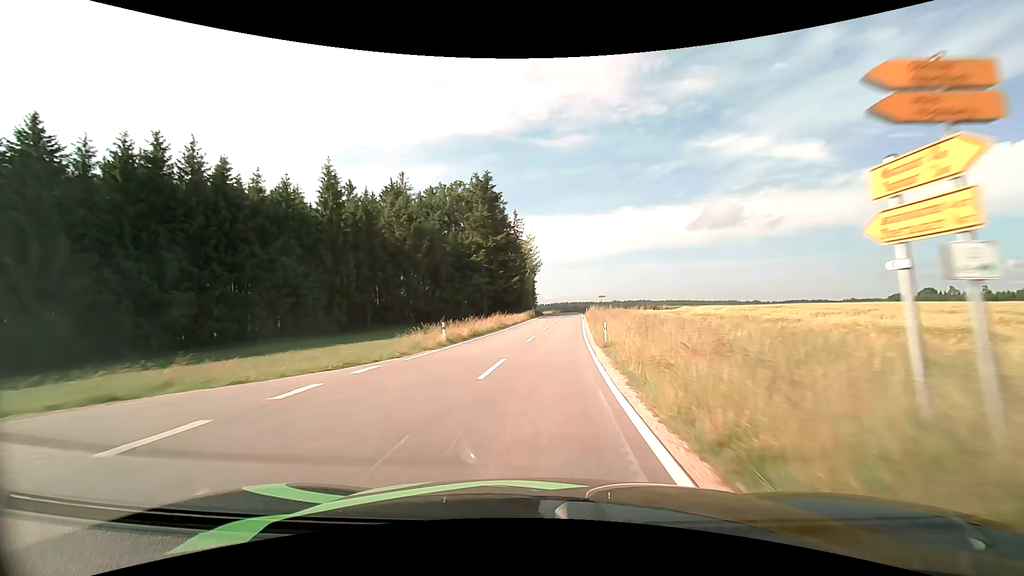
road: tertiary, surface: asphalt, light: Day
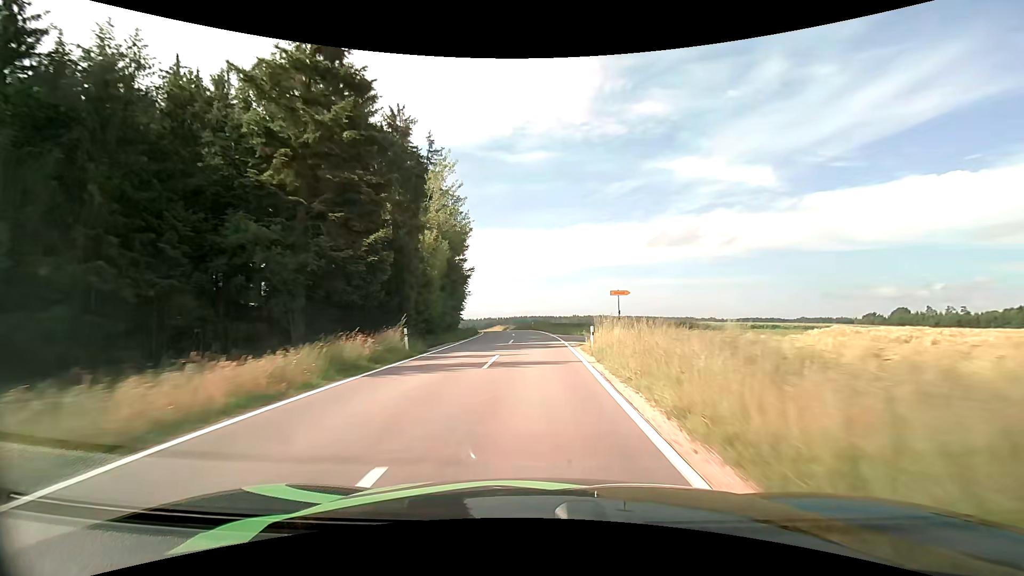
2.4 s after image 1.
(+2.7, +45.2) m; +5°
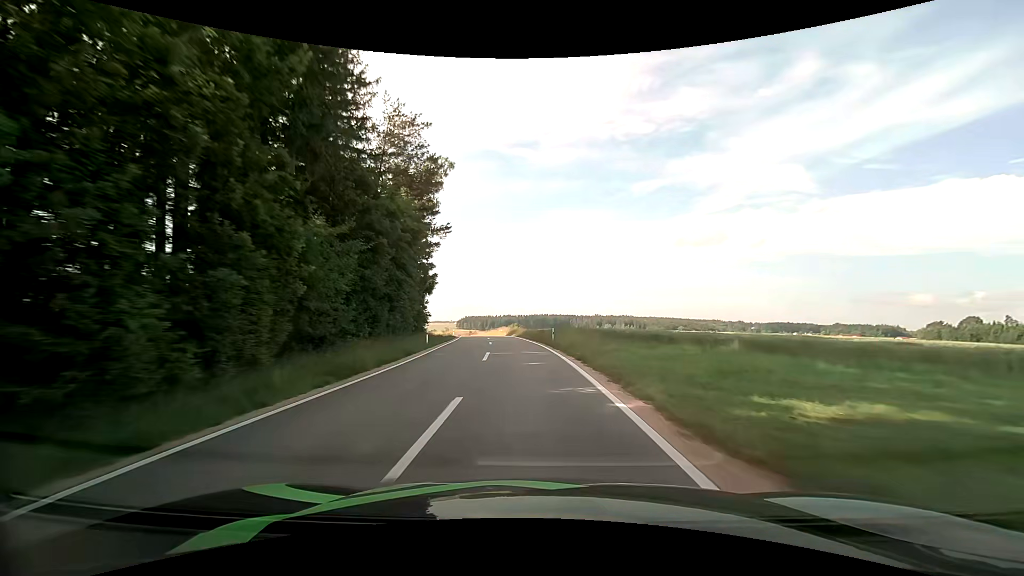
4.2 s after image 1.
(-0.2, +31.7) m; -2°
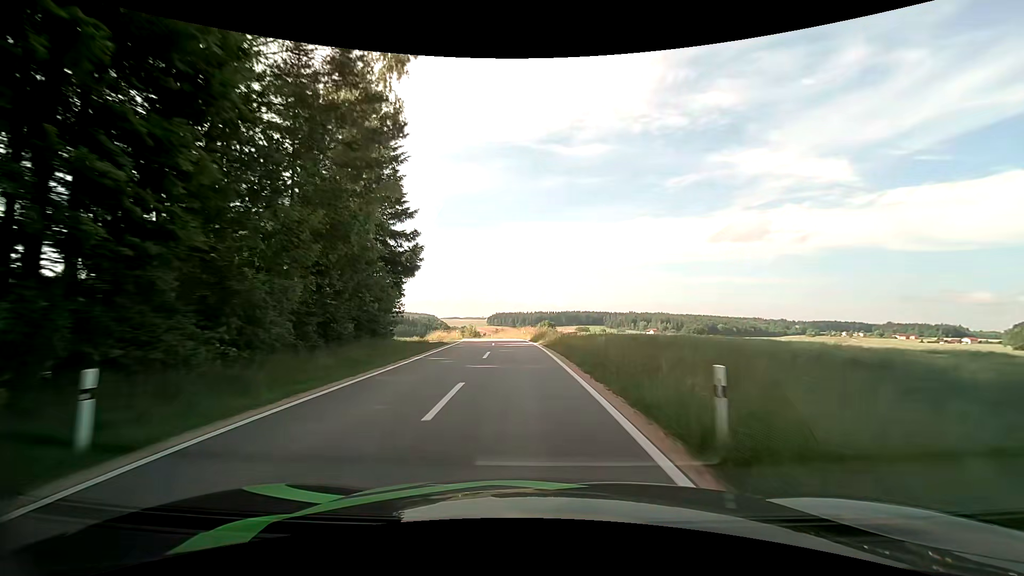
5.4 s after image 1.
(-0.7, +21.3) m; -3°
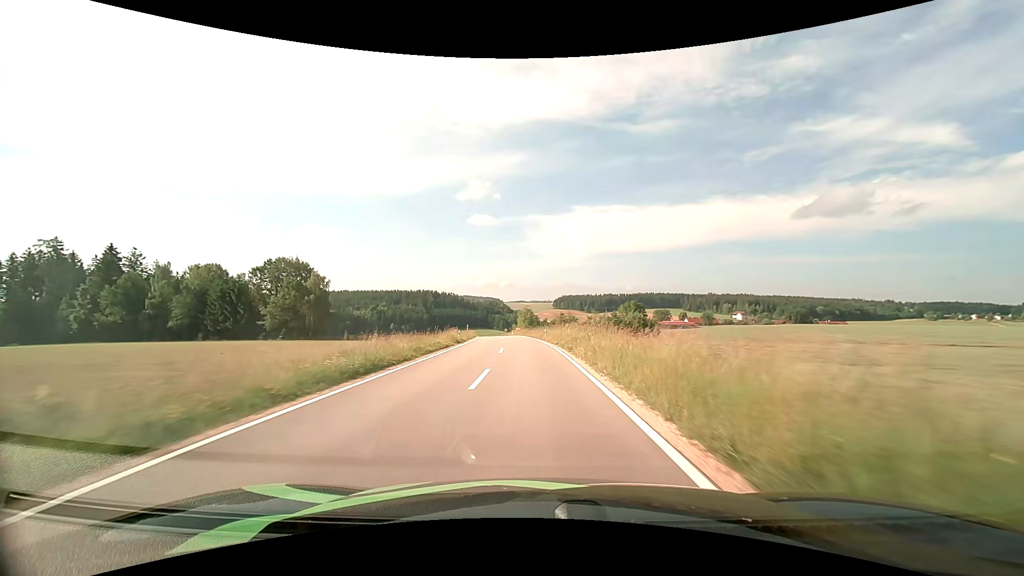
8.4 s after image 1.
(-4.5, +56.4) m; -8°
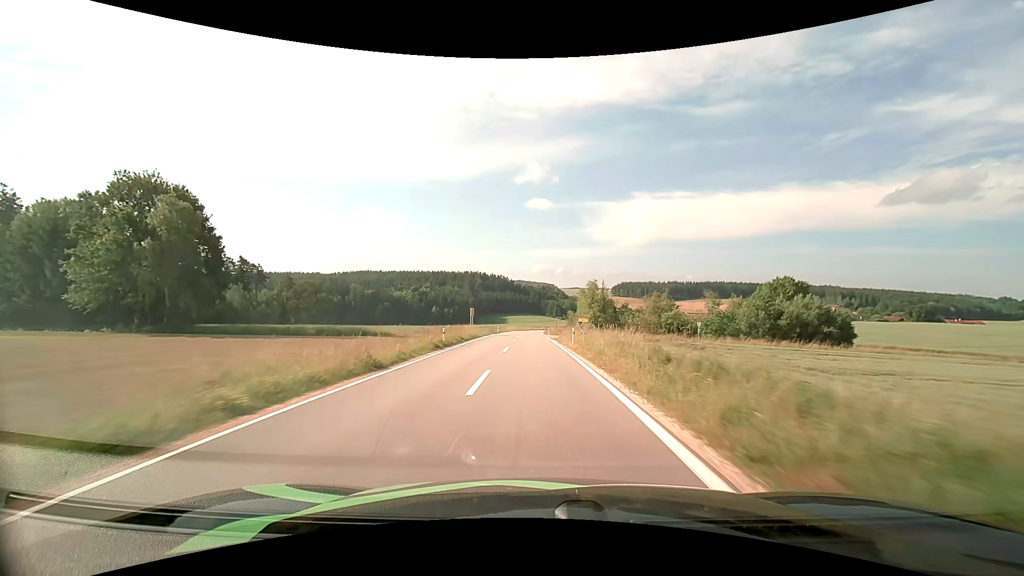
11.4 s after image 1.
(-3.6, +60.5) m; -6°
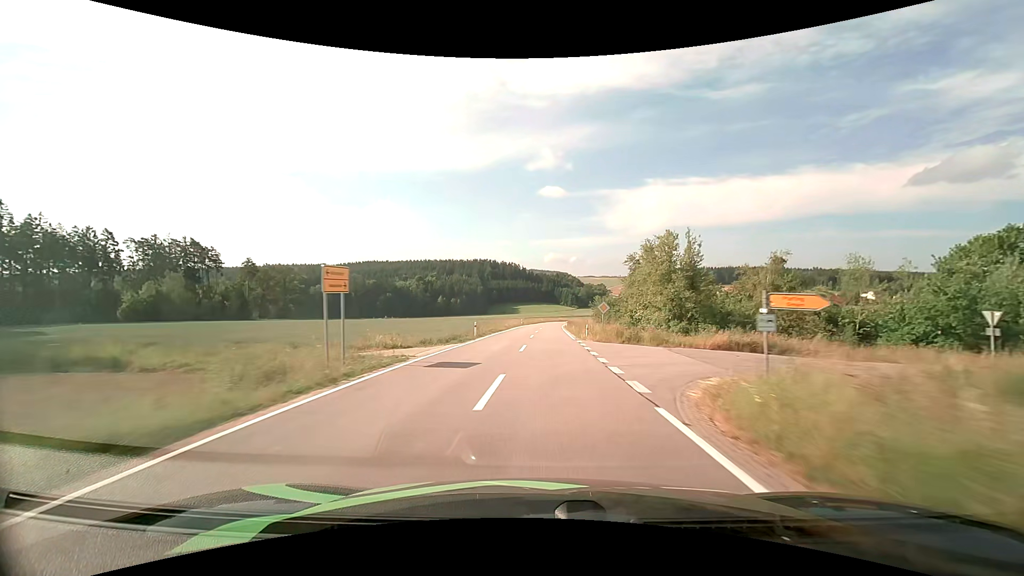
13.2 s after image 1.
(-0.7, +37.3) m; -2°
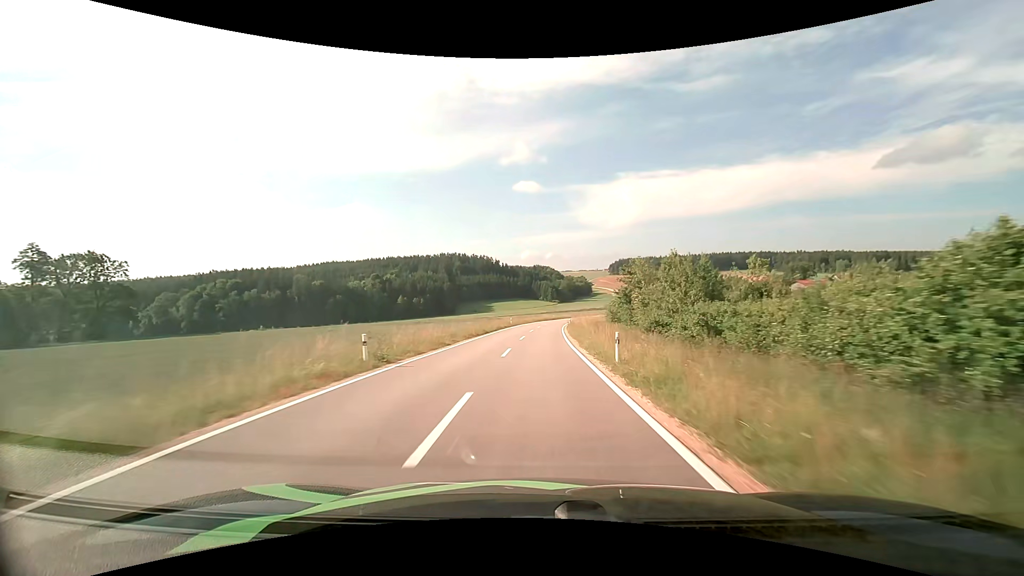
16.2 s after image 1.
(+1.6, +62.7) m; +3°
(0, +10) (0, +20) (0, +30) (0, +40) (+1, +50) (+1, +60) (+2, +70) (+3, +80) (+5, +90) (+7, +100) m
